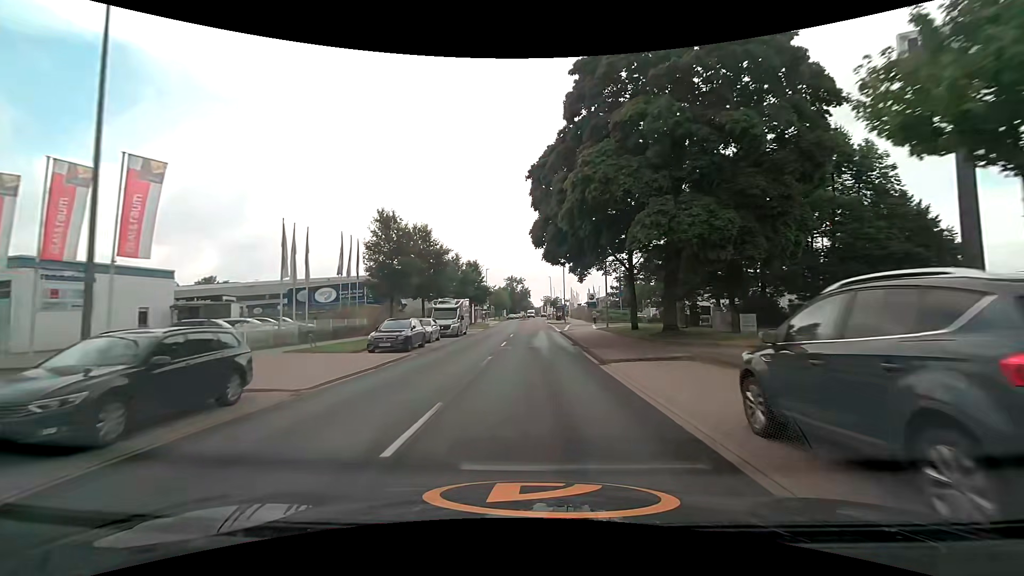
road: unclassified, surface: asphalt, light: Day
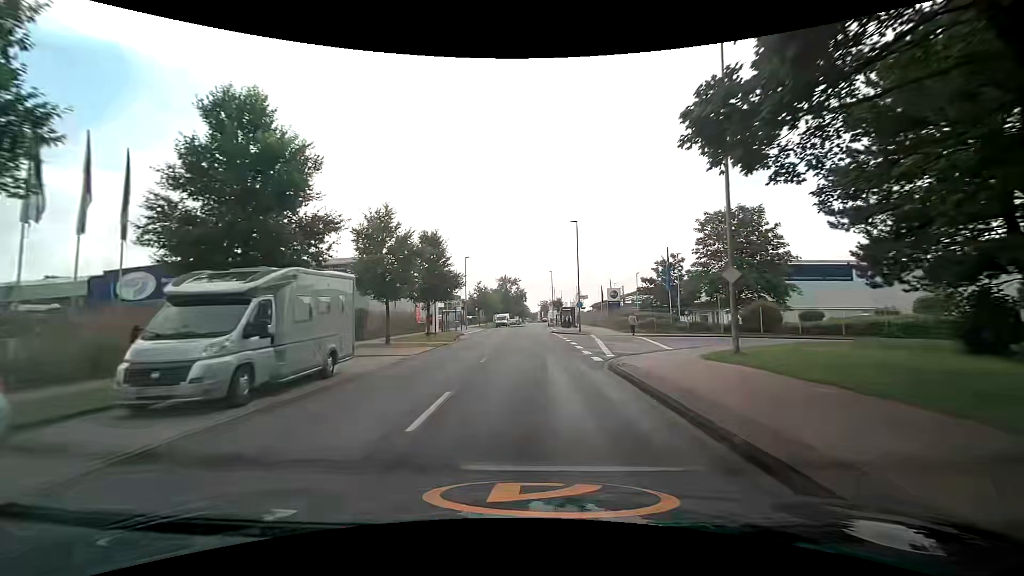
(0.0, +26.6) m; 0°
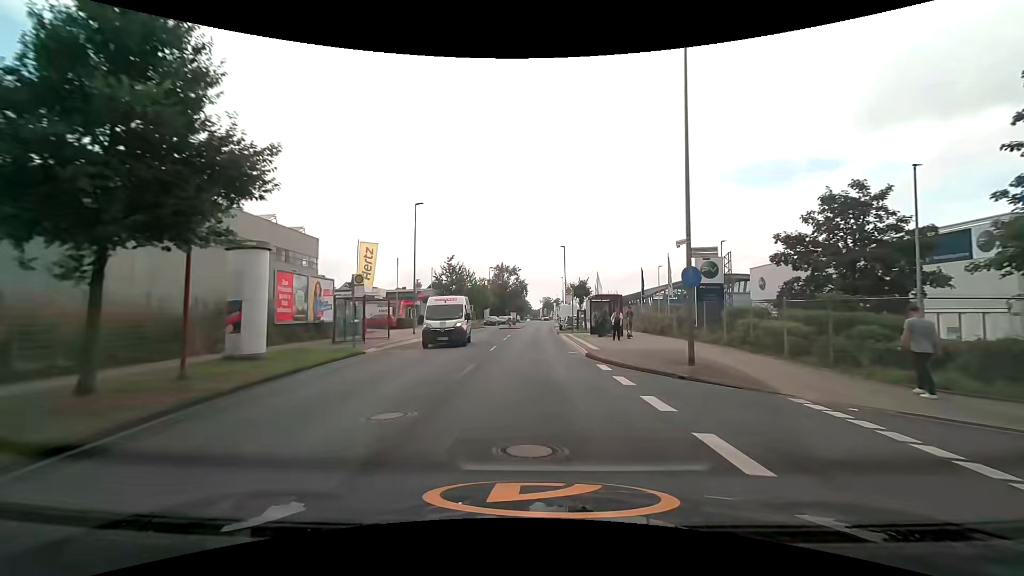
(+0.4, +31.9) m; +1°
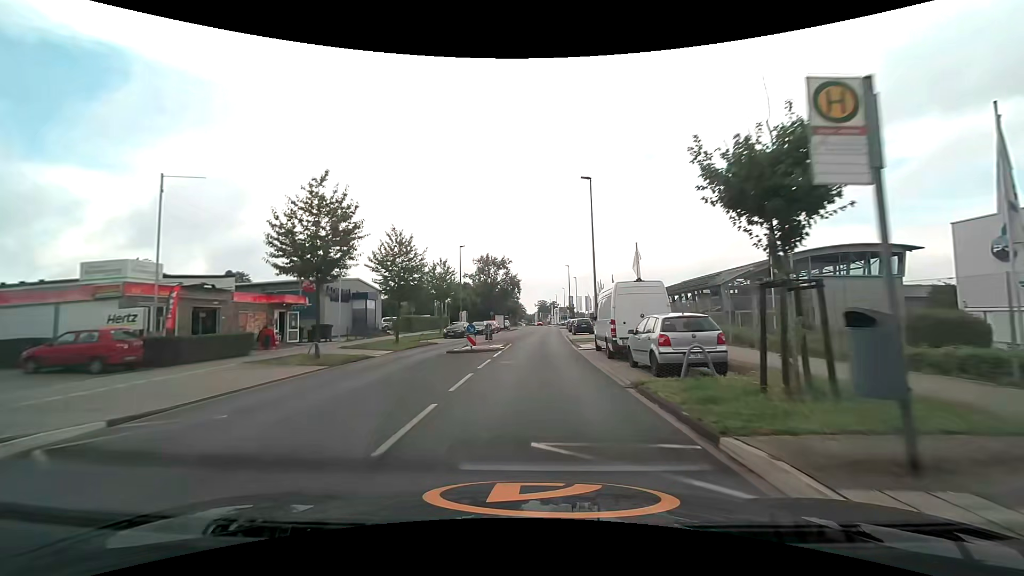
(-0.2, +33.0) m; 0°
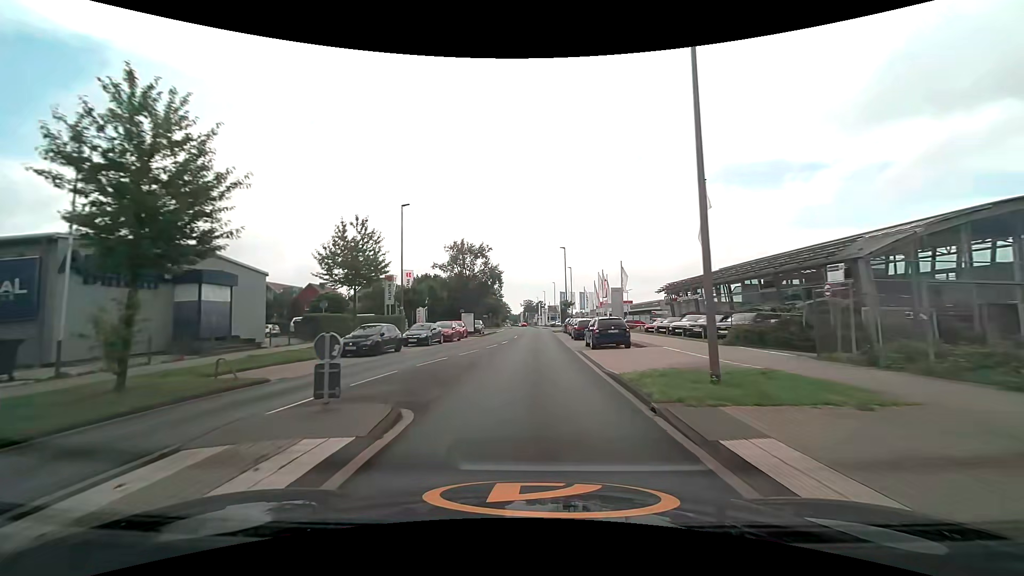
(+0.2, +21.7) m; +2°
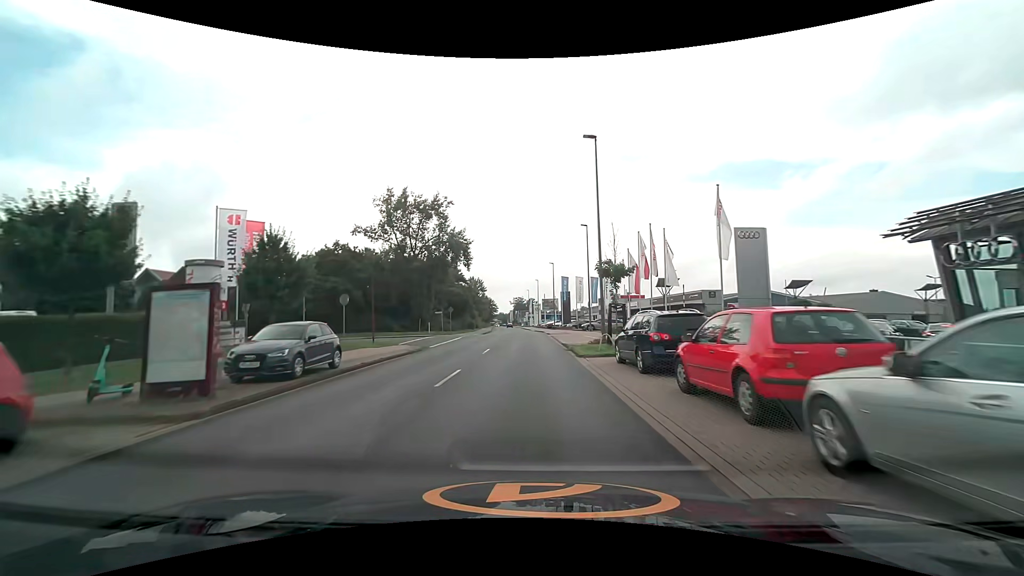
(+0.3, +38.2) m; +1°
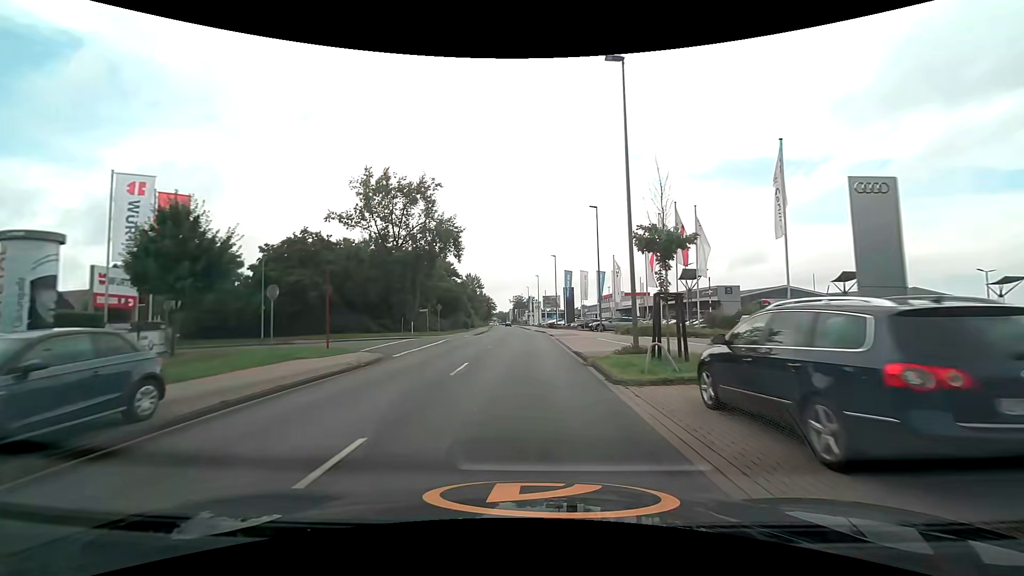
(0.0, +7.4) m; 0°
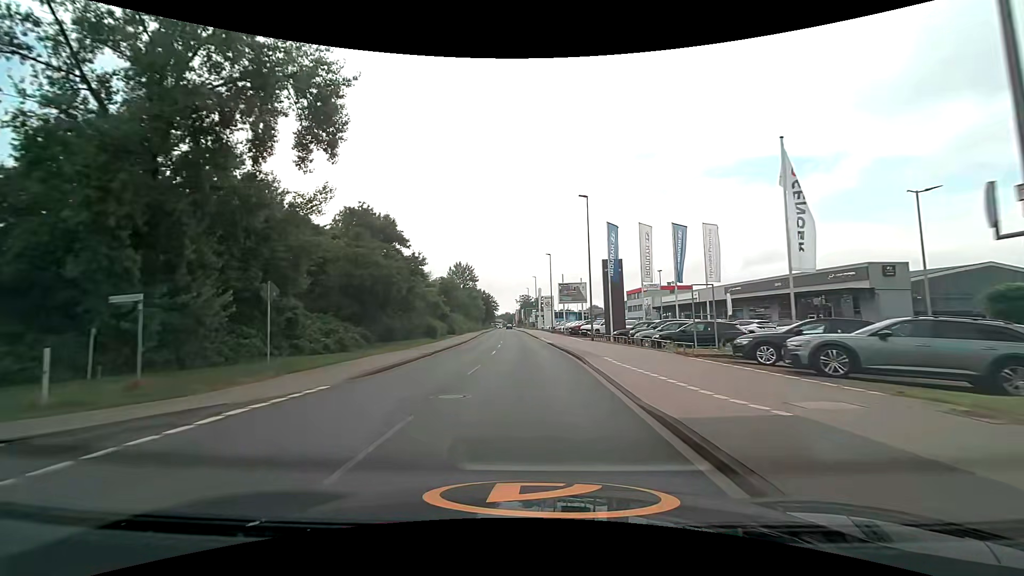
(-0.1, +34.7) m; -1°
(0, +10) (0, +20) (-1, +30) (-1, +40) (-1, +50) (-2, +60) (-3, +70) (-3, +80) (-4, +90) (-4, +100) m
